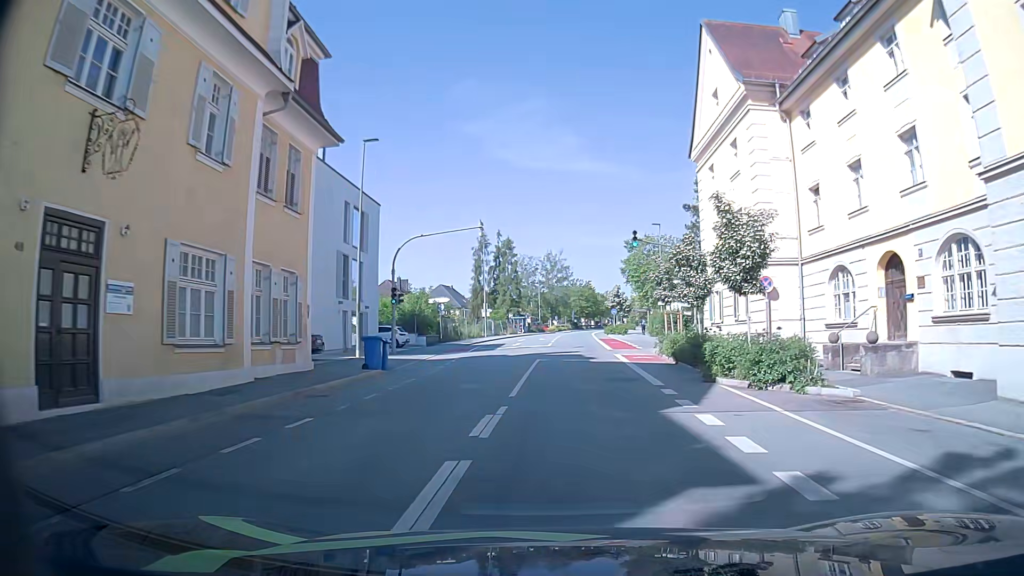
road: tertiary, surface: asphalt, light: Day
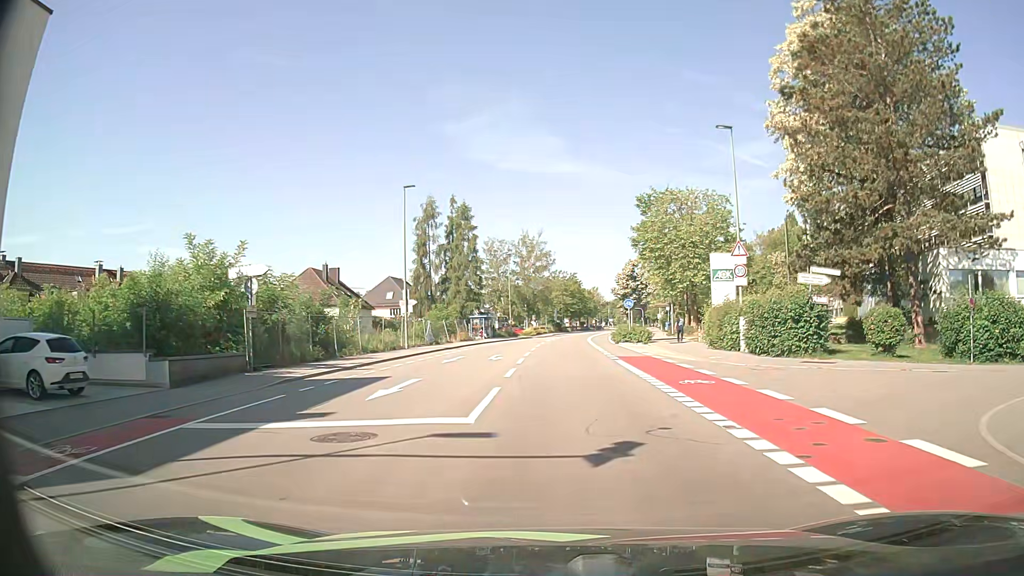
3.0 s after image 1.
(+0.8, +31.3) m; +2°
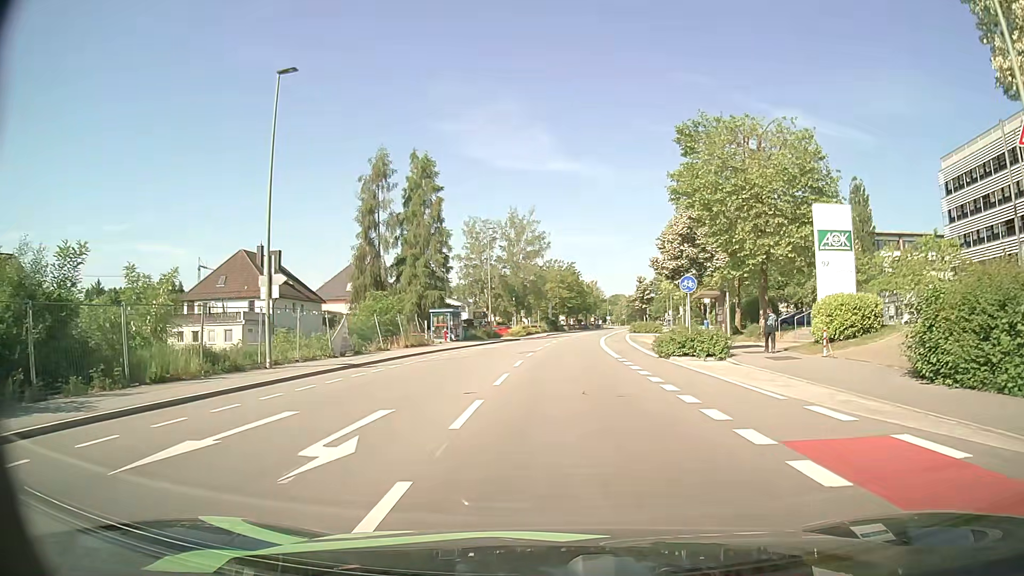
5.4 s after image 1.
(+0.1, +20.4) m; +1°
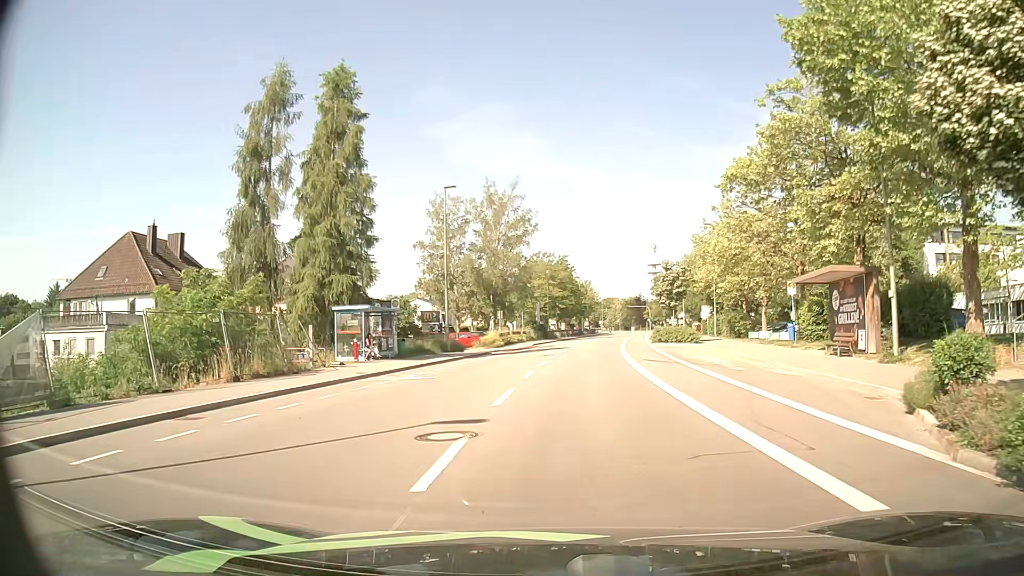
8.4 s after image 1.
(+0.1, +20.8) m; +1°
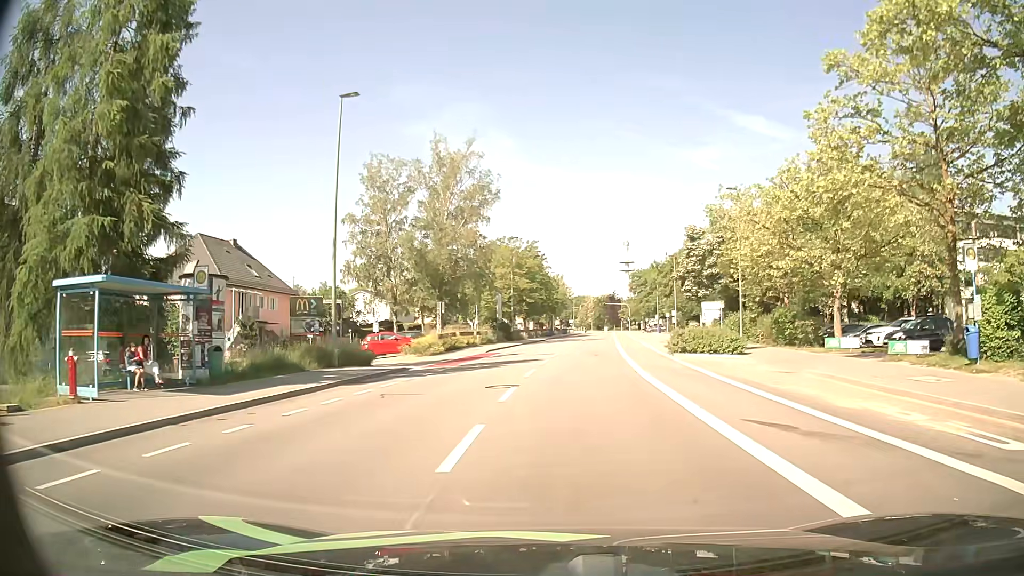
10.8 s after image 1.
(+0.3, +17.2) m; +3°
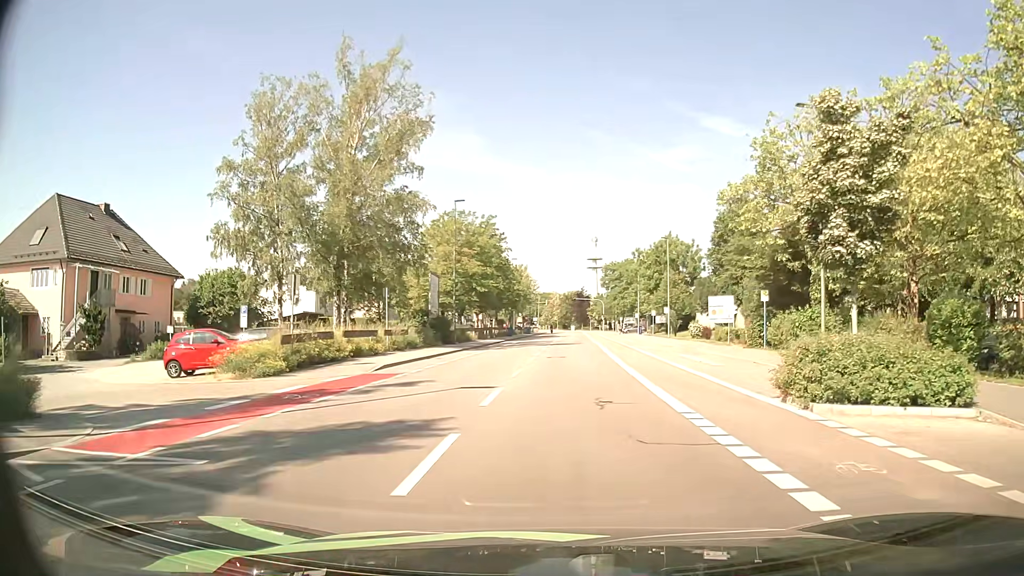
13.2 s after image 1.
(+0.4, +18.9) m; +3°
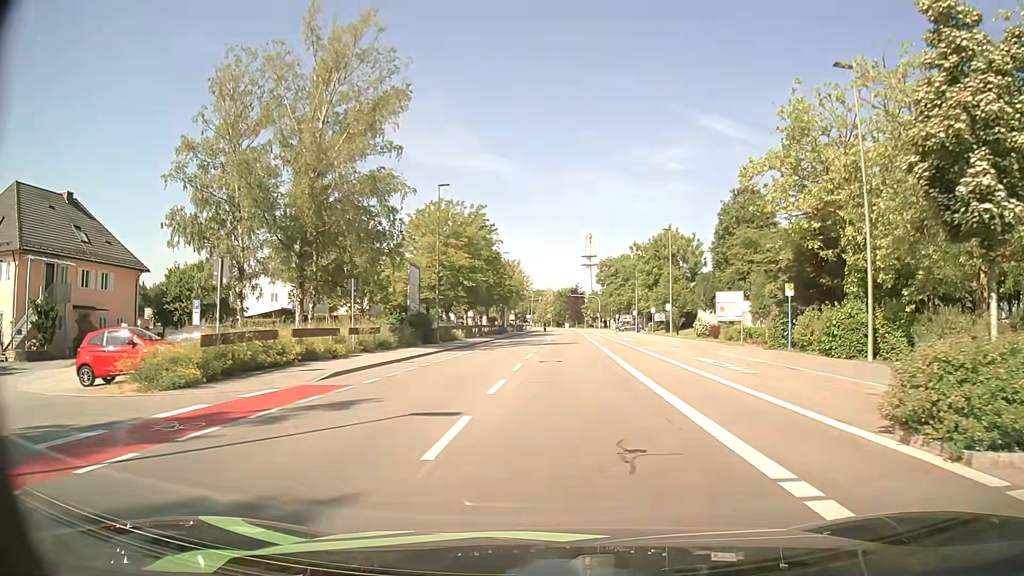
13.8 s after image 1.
(0.0, +4.7) m; 0°
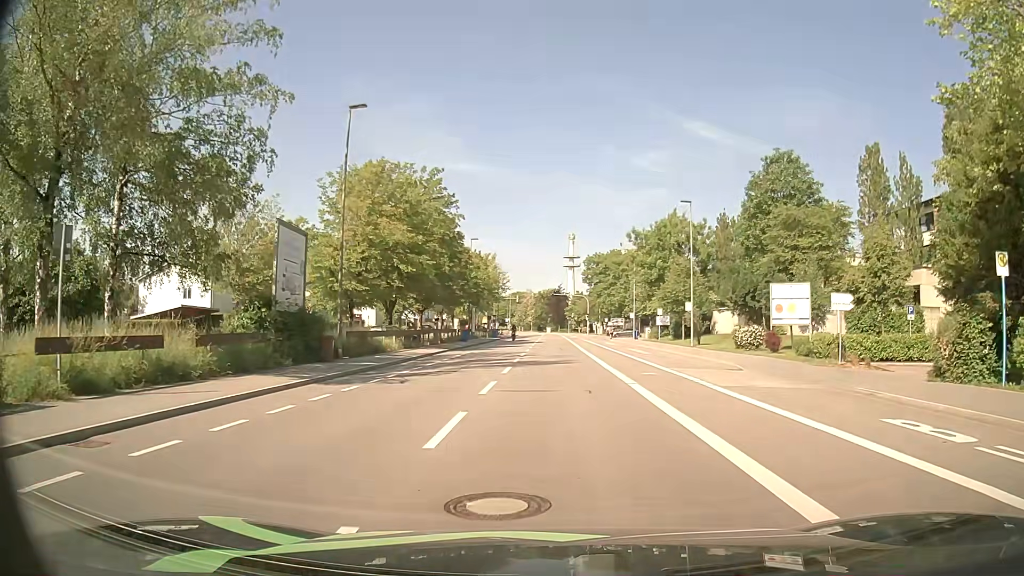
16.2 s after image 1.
(+0.5, +17.2) m; +2°
(0, +10) (0, +20) (0, +30) (0, +40) (0, +50) (0, +60) (0, +70) (+1, +80) (+1, +90) (+1, +100) m
